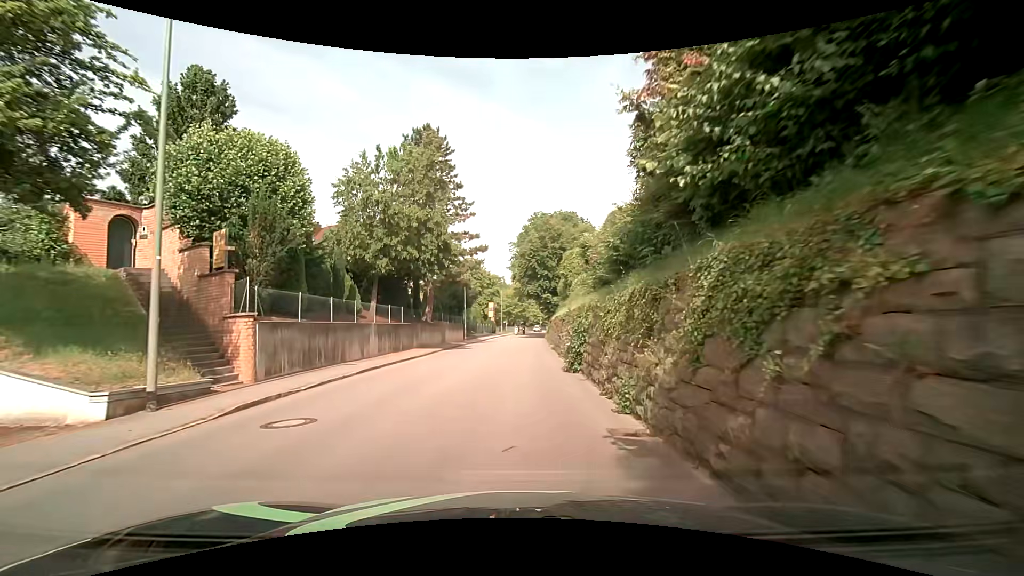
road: tertiary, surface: asphalt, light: Day
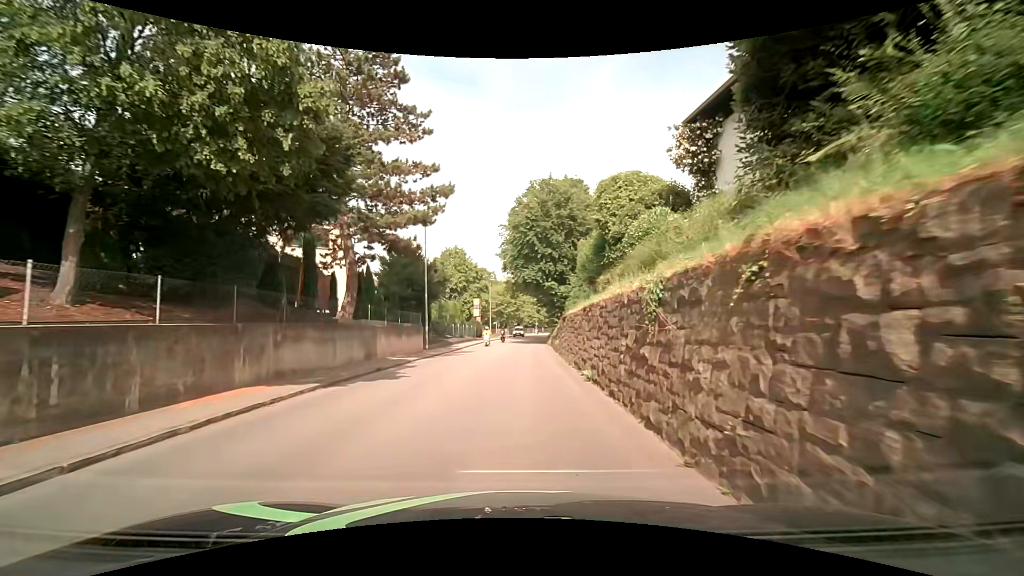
(+0.3, +17.8) m; +1°
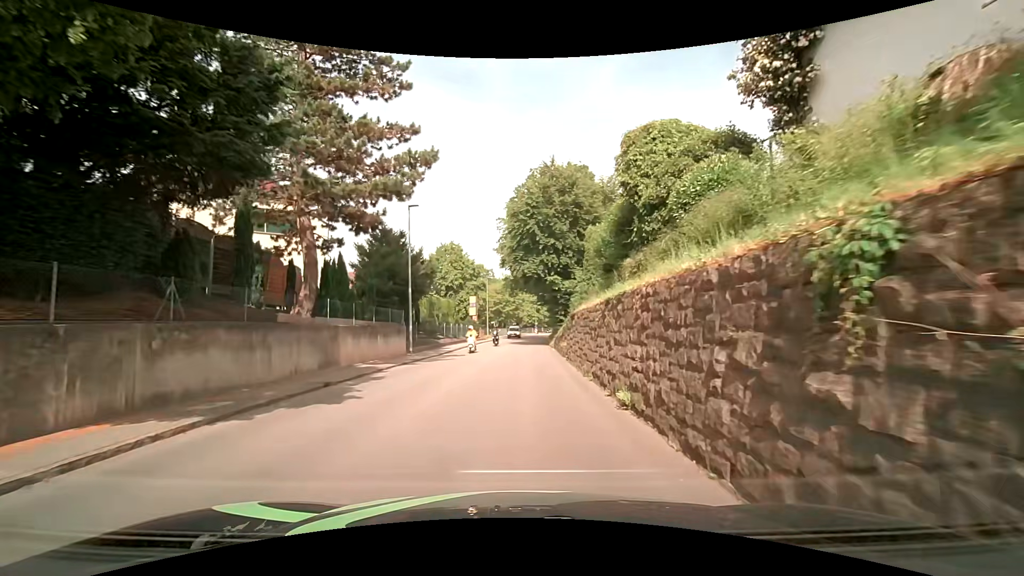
(0.0, +4.5) m; +1°
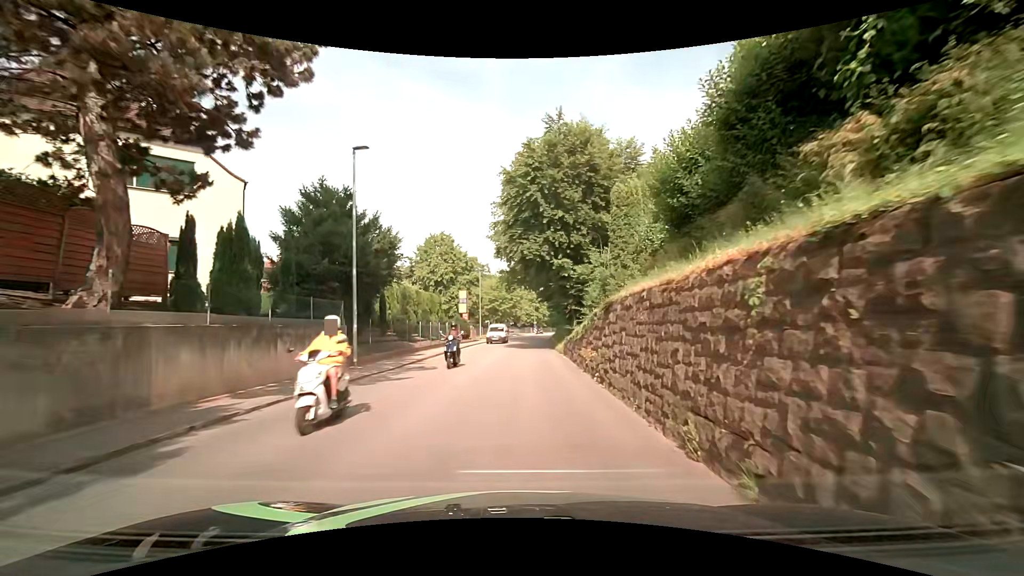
(-0.1, +8.9) m; 0°
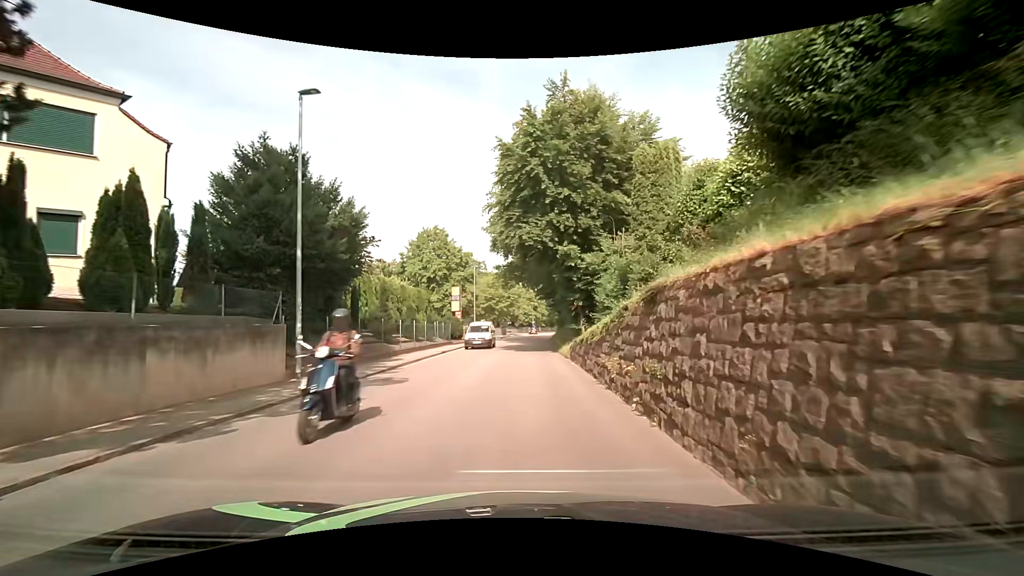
(0.0, +4.5) m; -1°
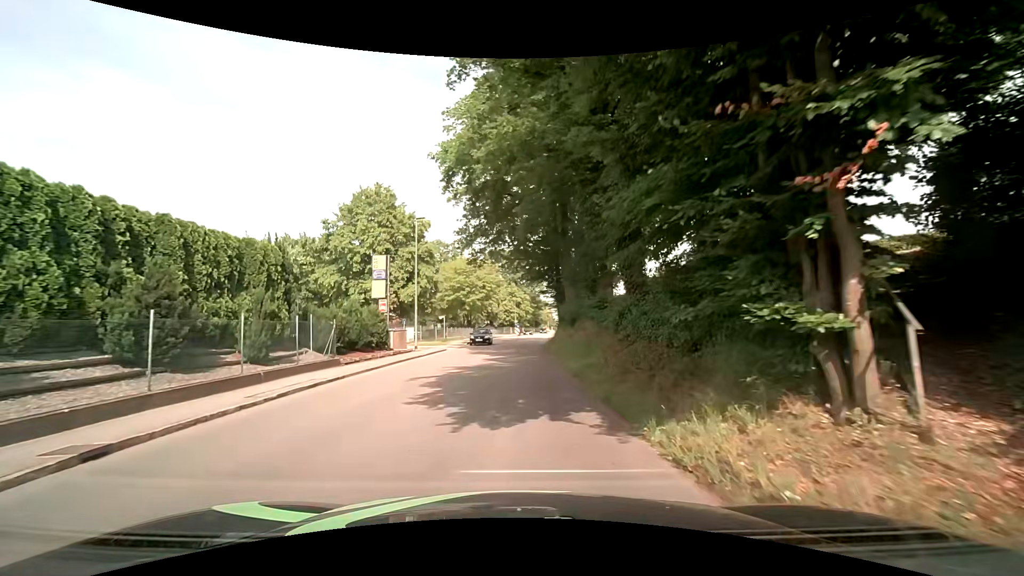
(+0.7, +22.3) m; +2°
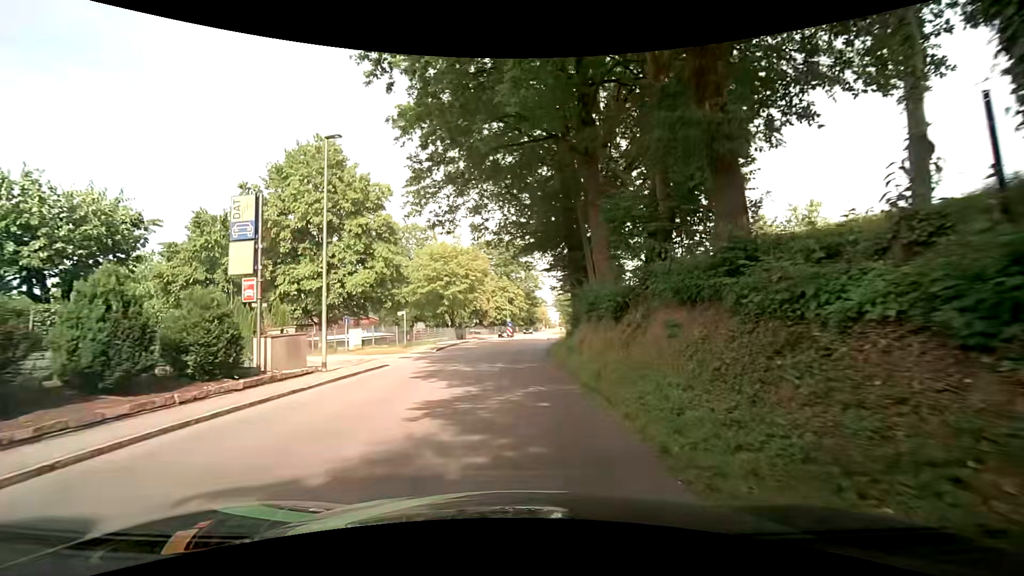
(+0.2, +13.4) m; +1°
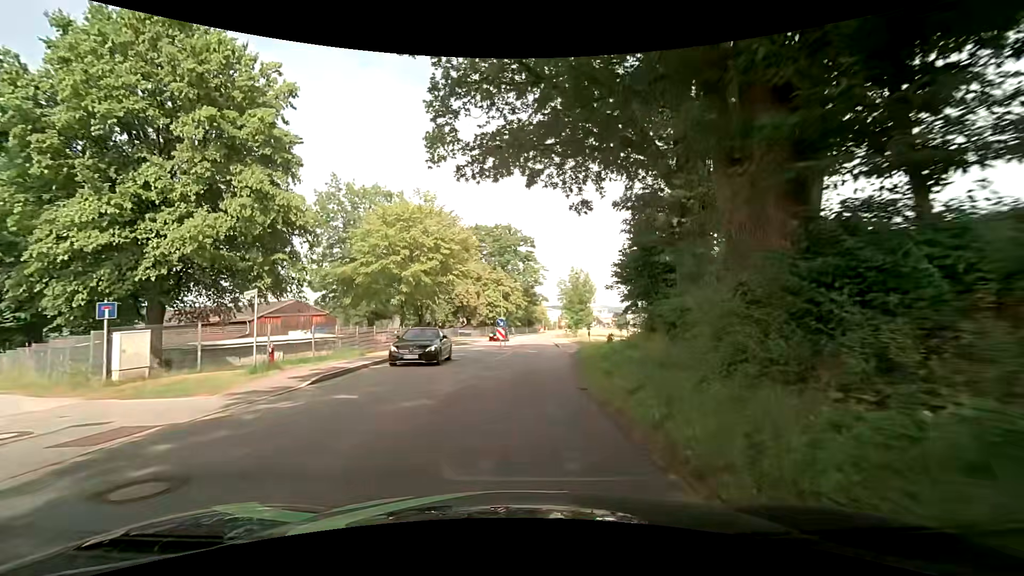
(+0.1, +17.9) m; +1°
(0, +10) (+1, +20) (+1, +30) (+2, +40) (+2, +50) (+3, +60) (+3, +70) (+4, +80) (+5, +90) (+7, +100) m
